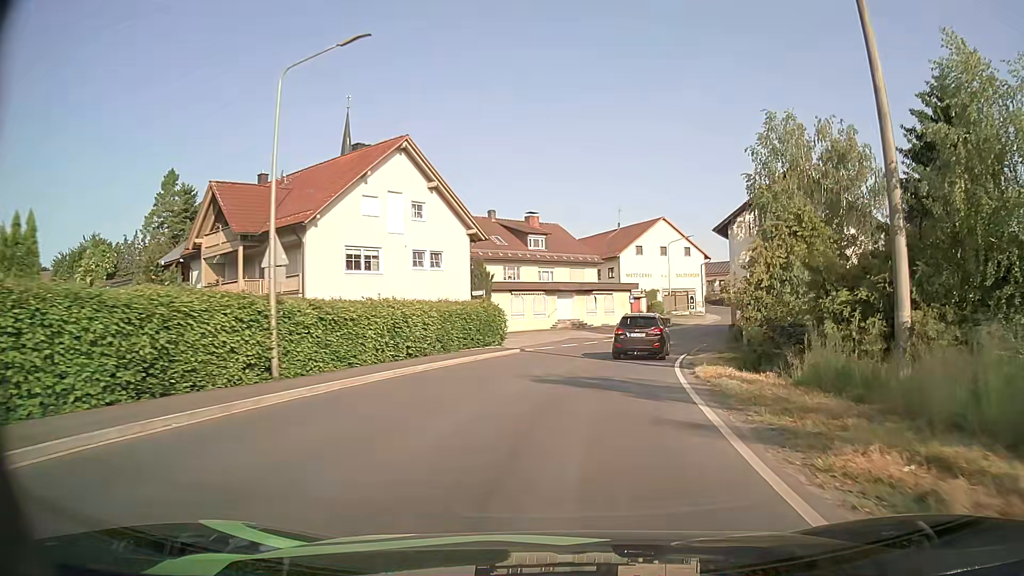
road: secondary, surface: asphalt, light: Day
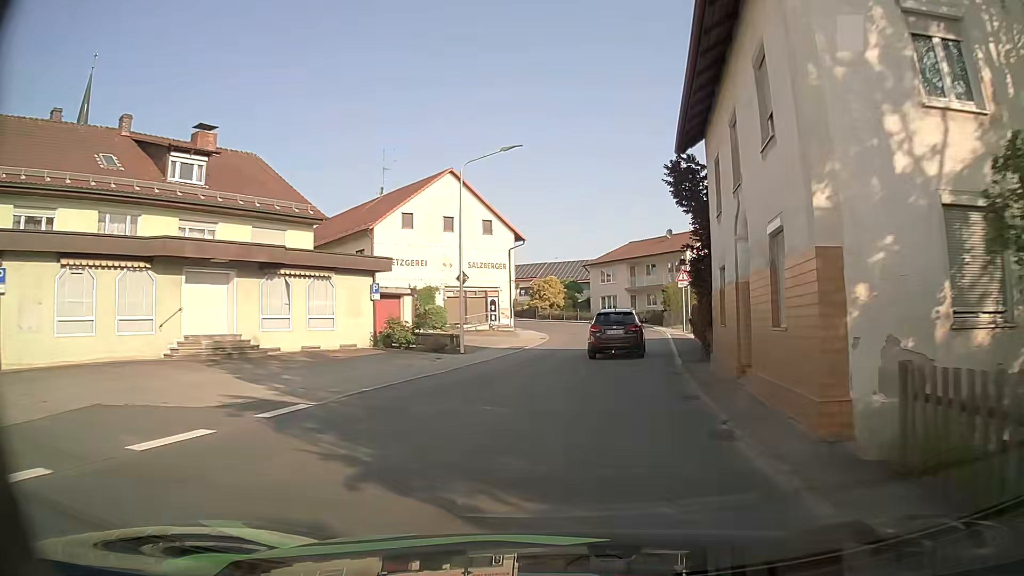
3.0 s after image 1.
(+4.8, +32.9) m; +17°
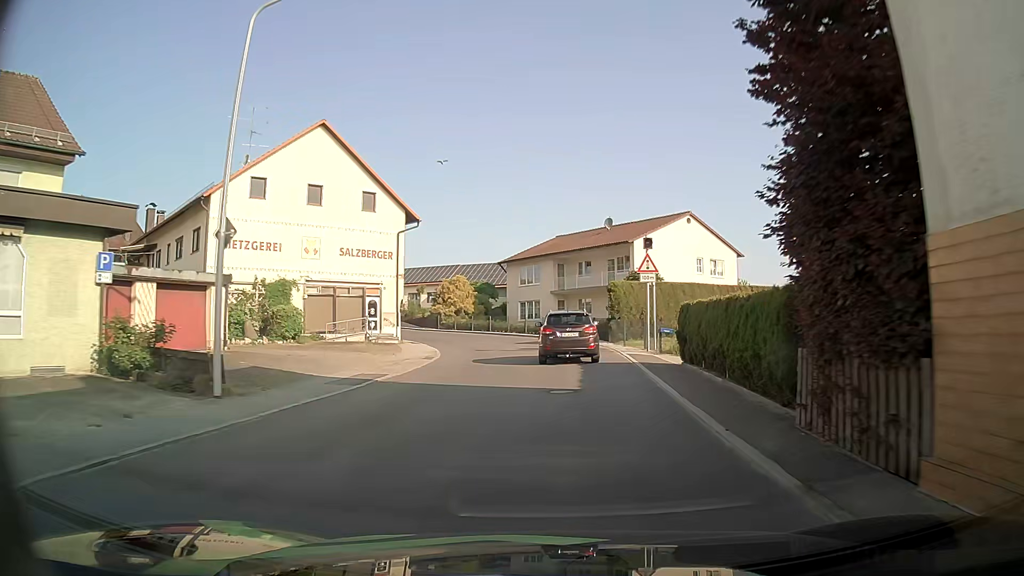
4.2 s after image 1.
(+0.9, +14.0) m; +6°
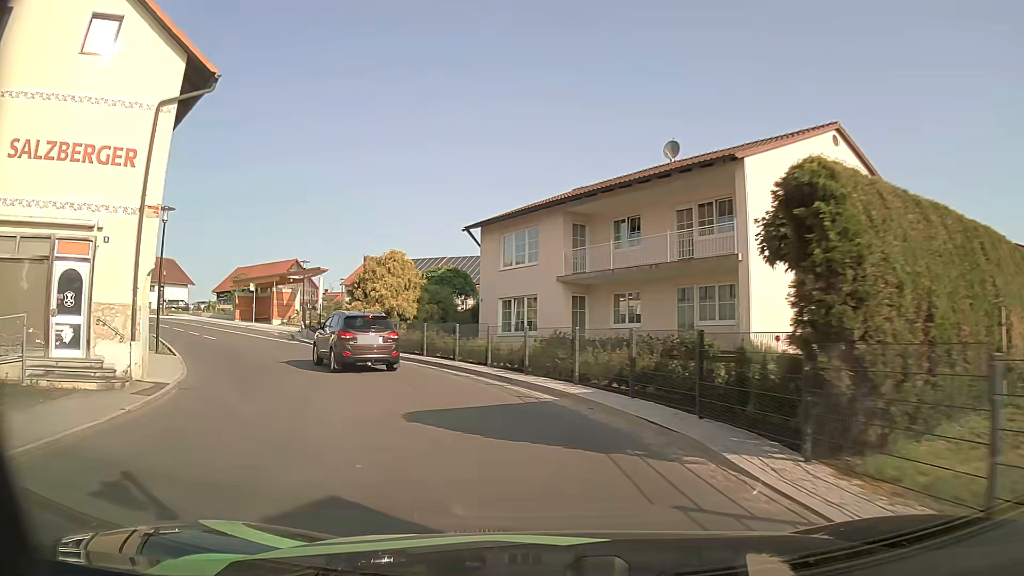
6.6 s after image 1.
(+1.2, +25.6) m; 0°
(-1, +10) (-5, +19) (-10, +28) (-17, +35) (-24, +42) (-31, +49) (-39, +55) (-48, +60) (-57, +63) (-67, +65) m
